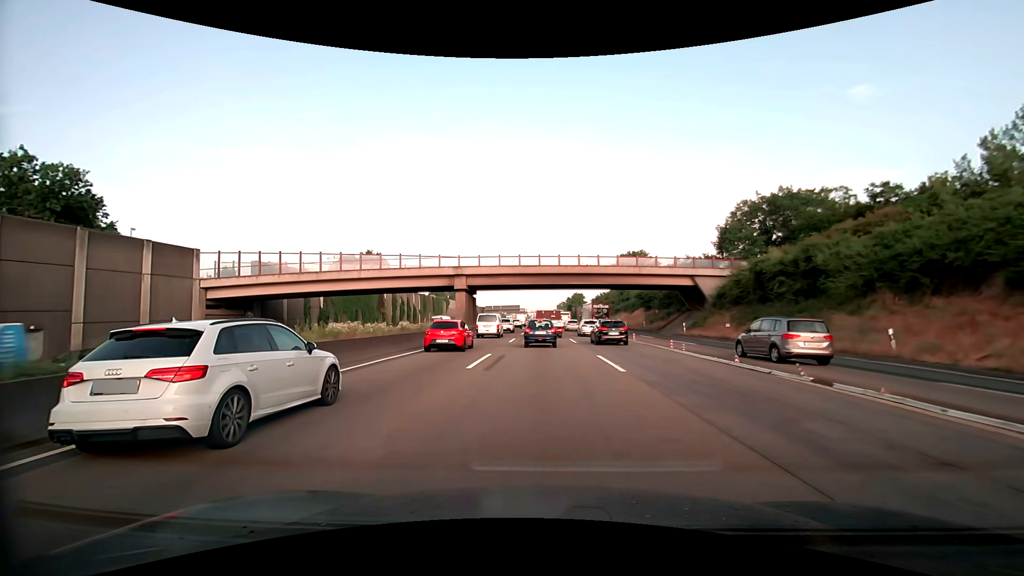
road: motorway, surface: asphalt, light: Day
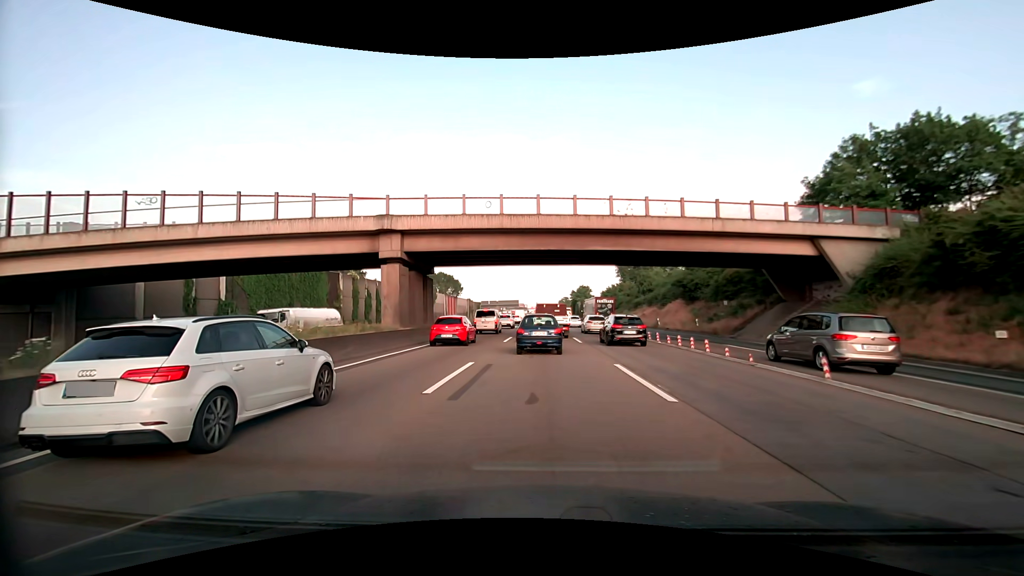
(0.0, +23.1) m; 0°
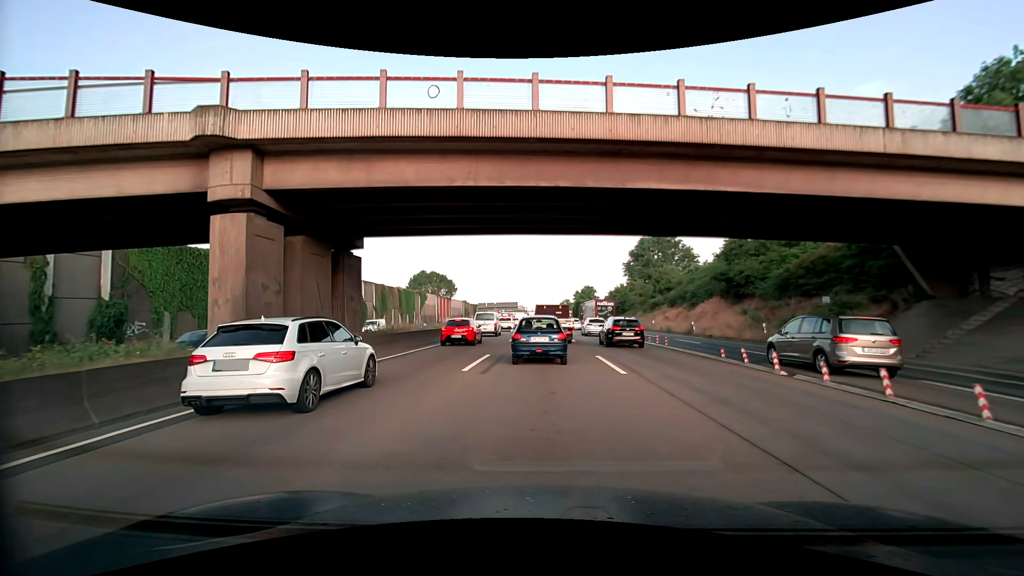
(0.0, +13.7) m; 0°
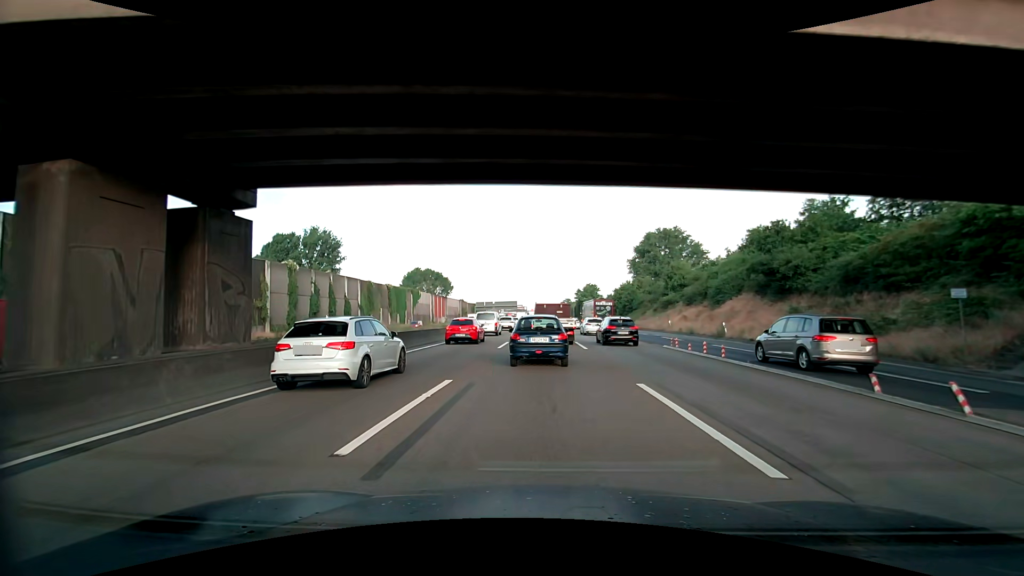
(0.0, +7.9) m; 0°
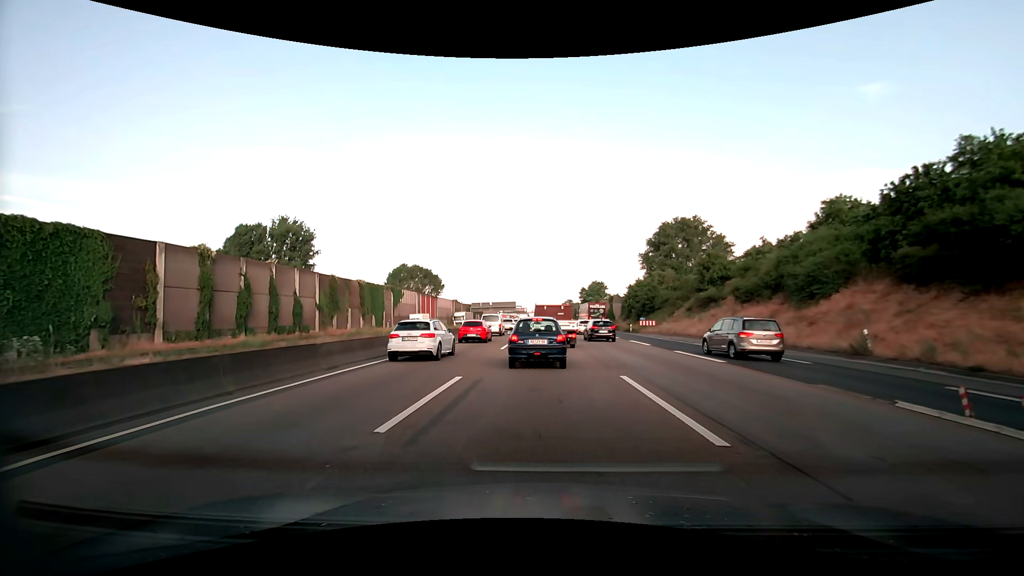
(0.0, +16.8) m; -2°
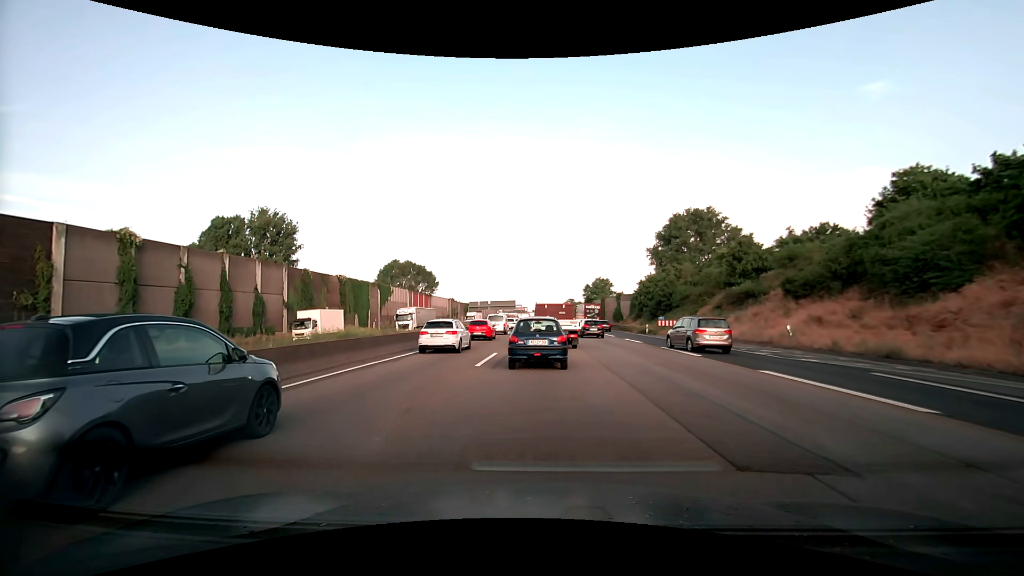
(+0.3, +9.3) m; +2°
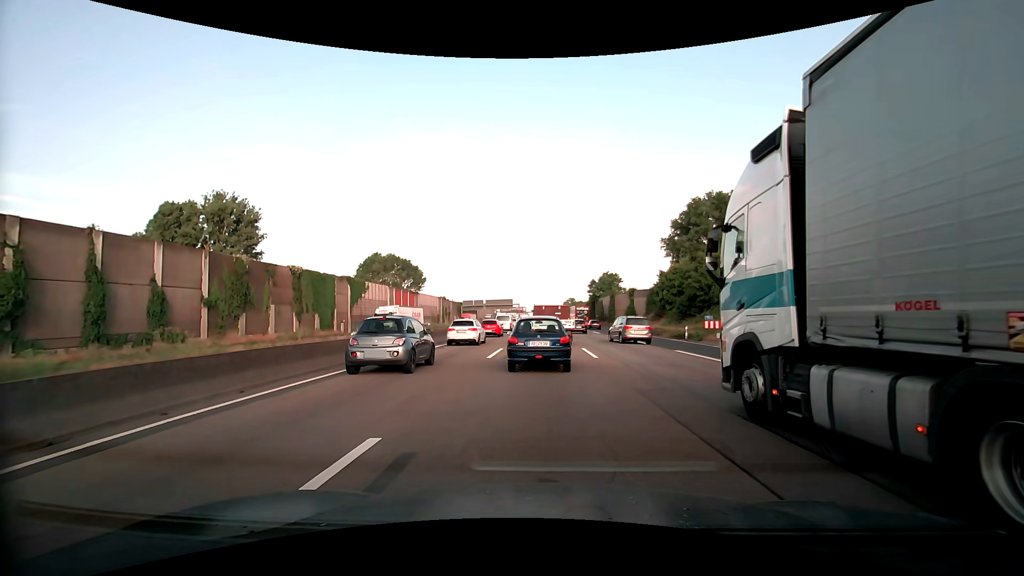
(-0.2, +15.0) m; -1°
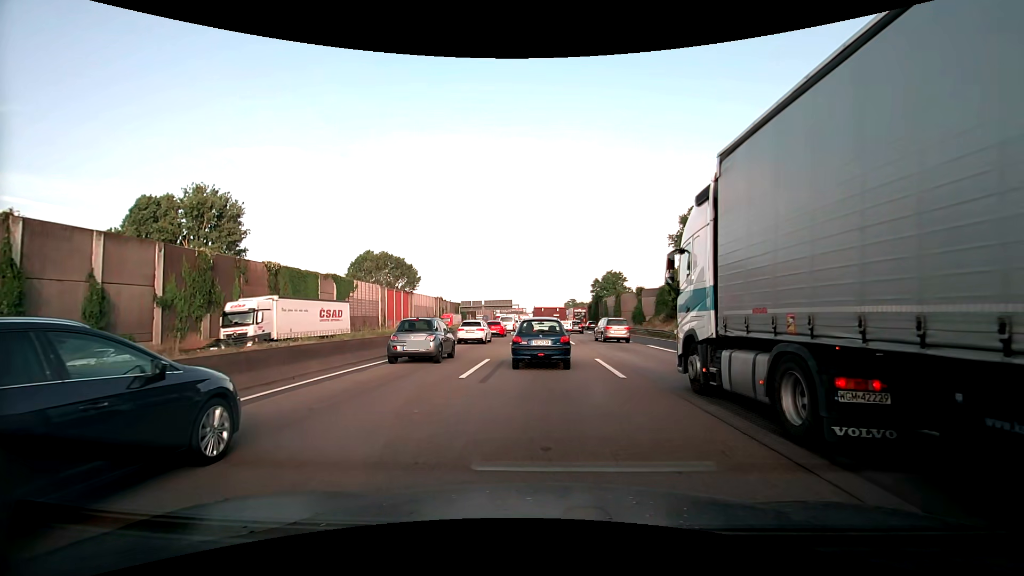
(+0.1, +6.0) m; +1°
(0, +10) (0, +20) (0, +30) (-1, +40) (-1, +50) (-1, +60) (-1, +70) (-1, +80) (-1, +90) (-1, +100) m
